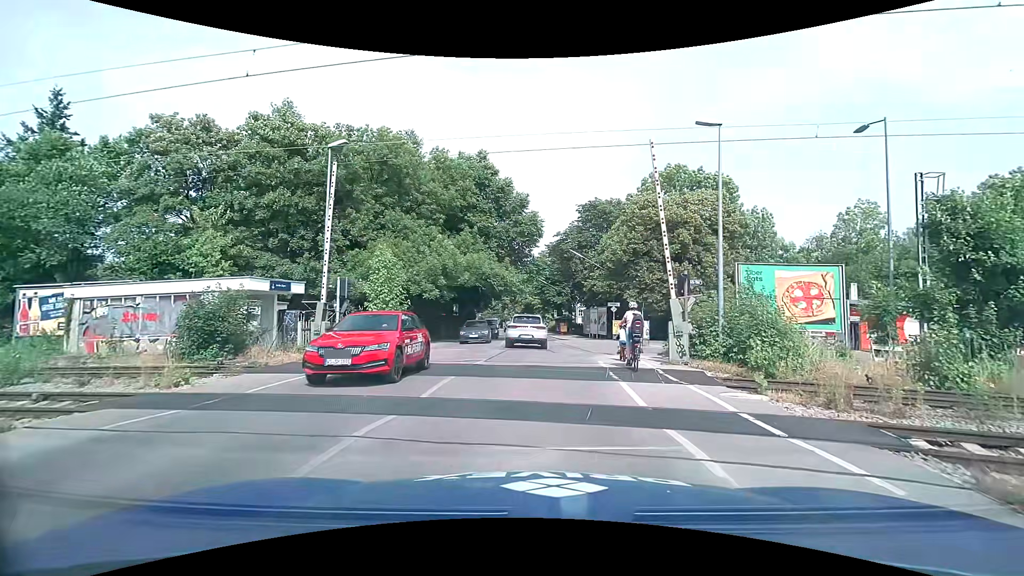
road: tertiary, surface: asphalt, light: Day
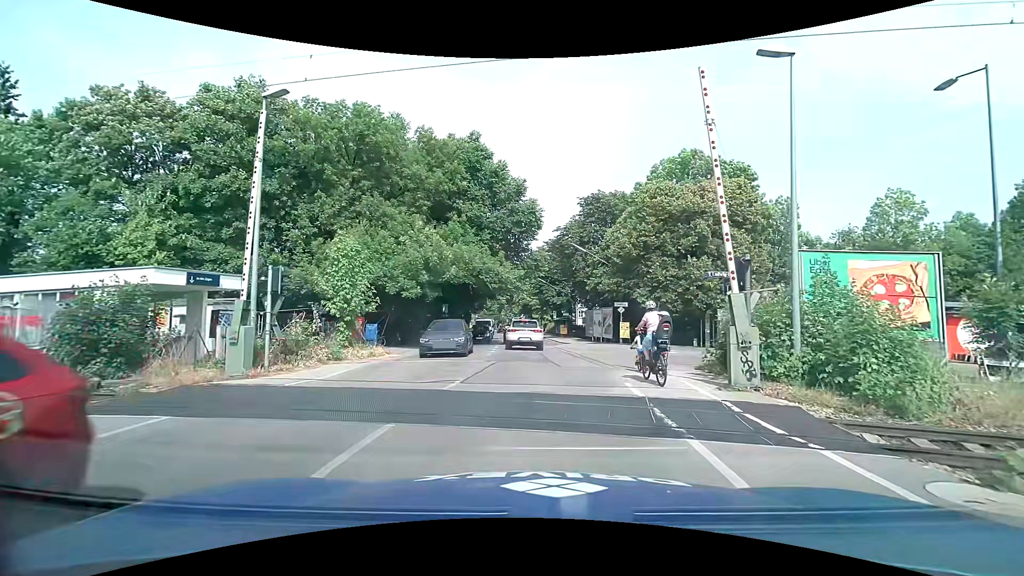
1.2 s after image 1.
(0.0, +4.8) m; 0°
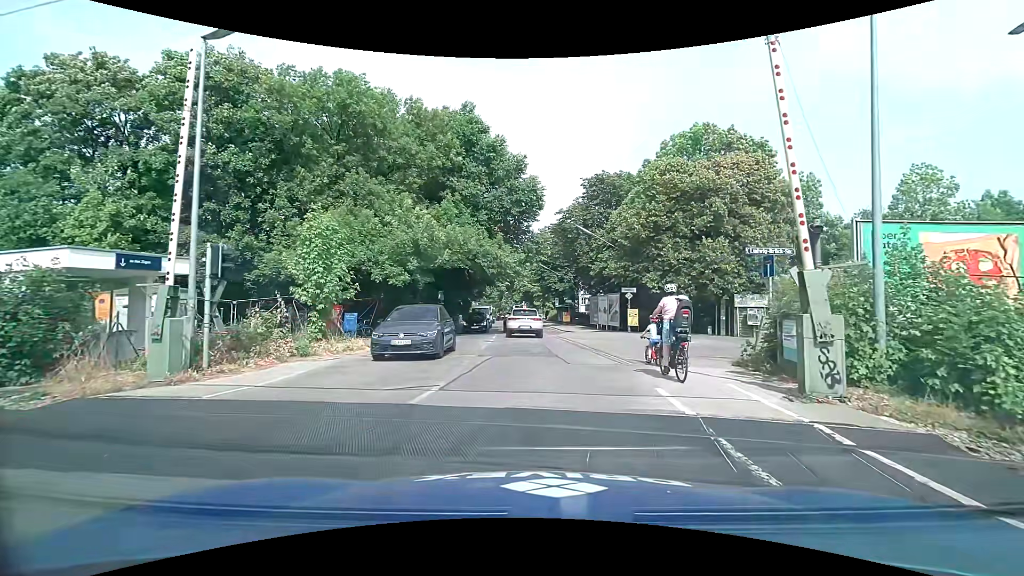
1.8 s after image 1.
(0.0, +2.7) m; +1°
